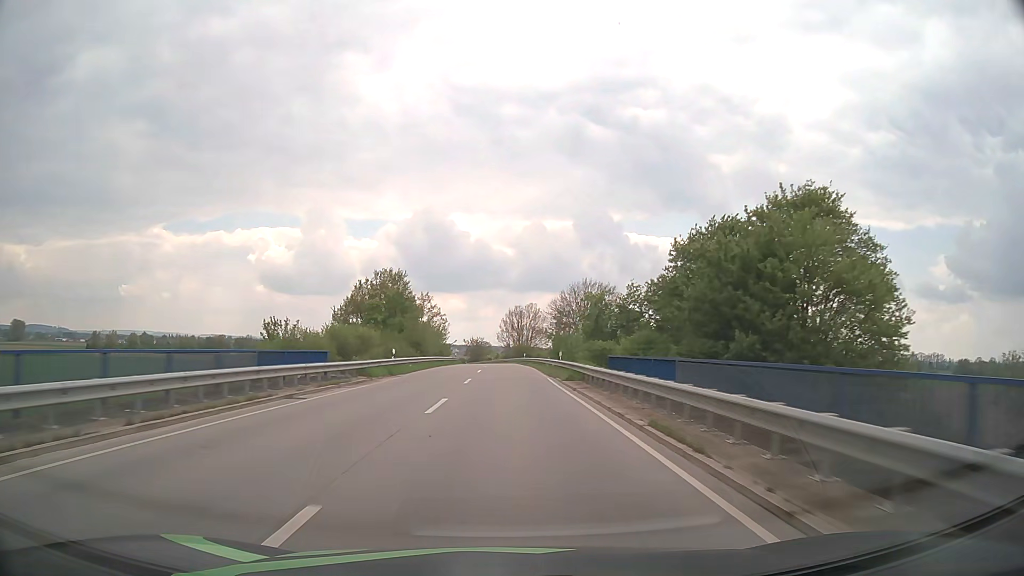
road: secondary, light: Day
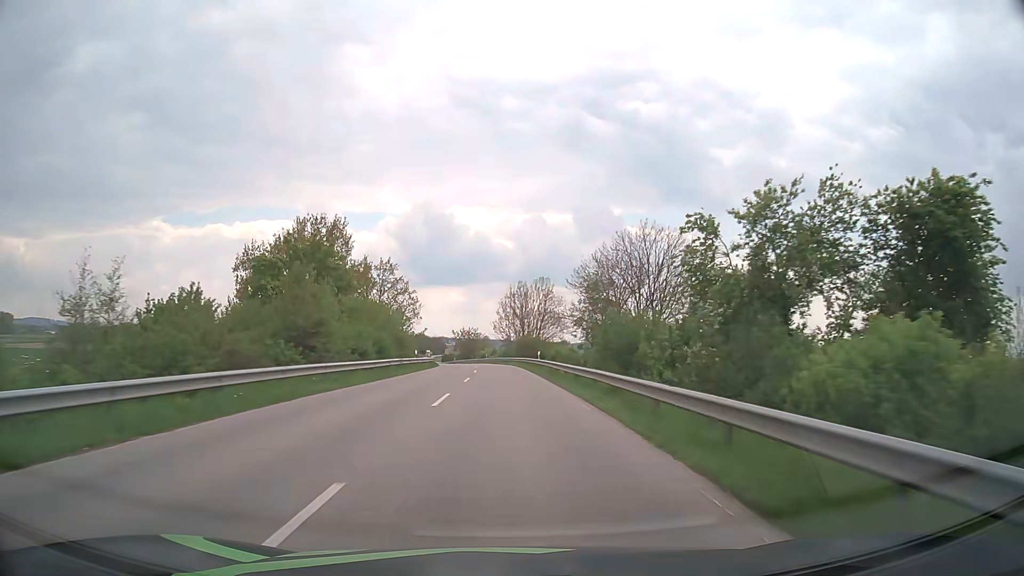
(0.0, +35.1) m; 0°
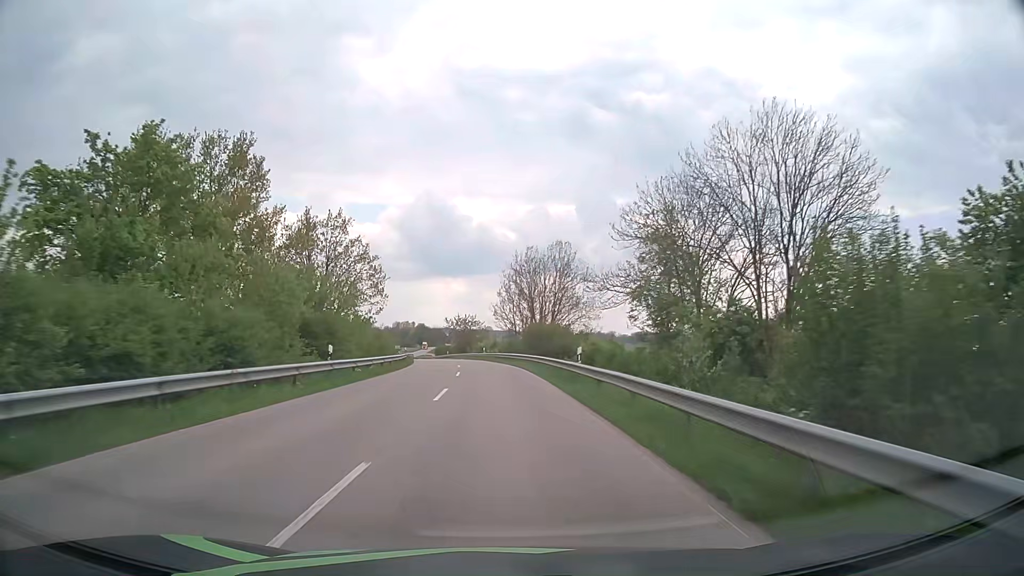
(-0.1, +22.8) m; 0°
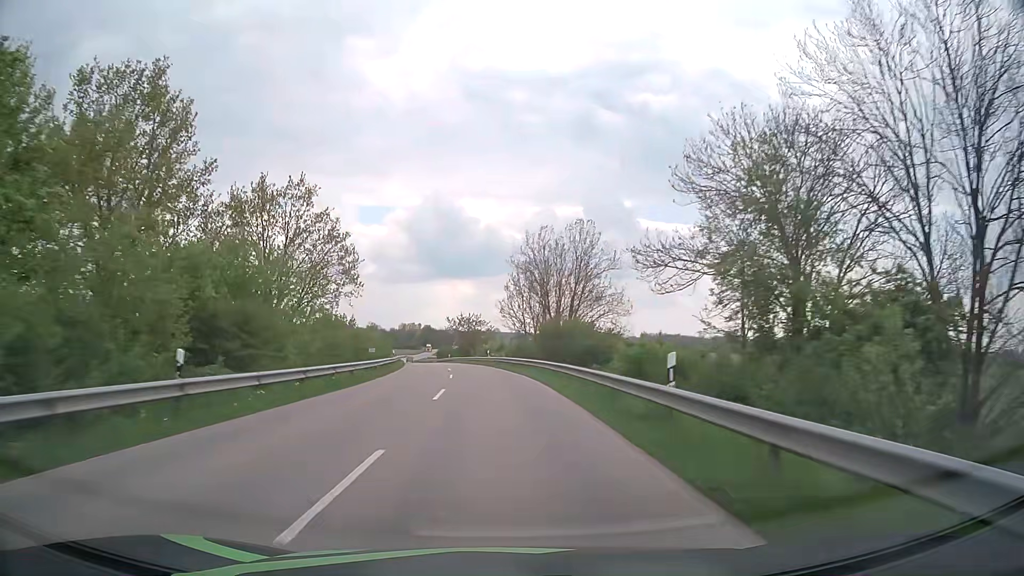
(-0.1, +11.3) m; -1°
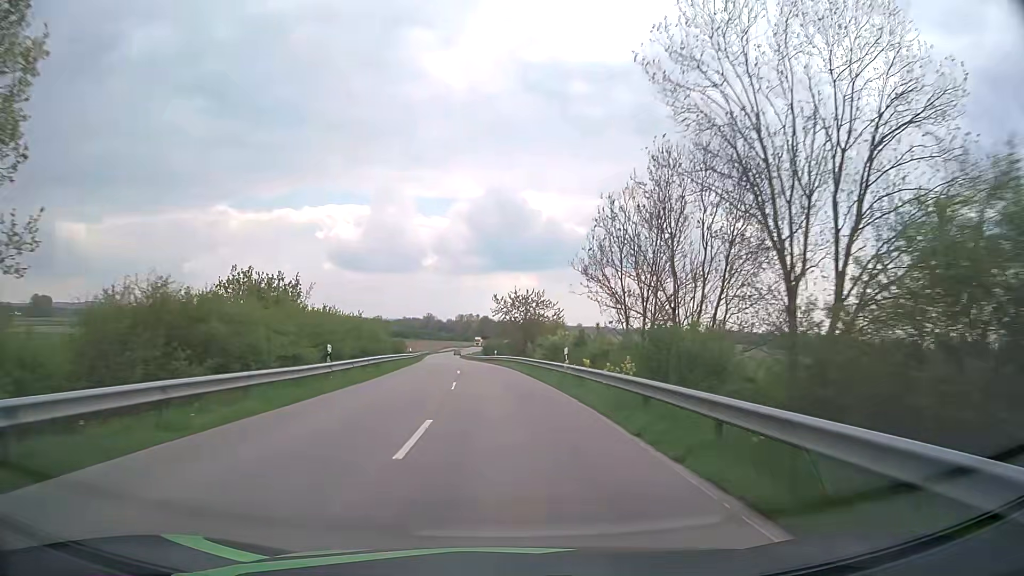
(-1.4, +33.7) m; -5°
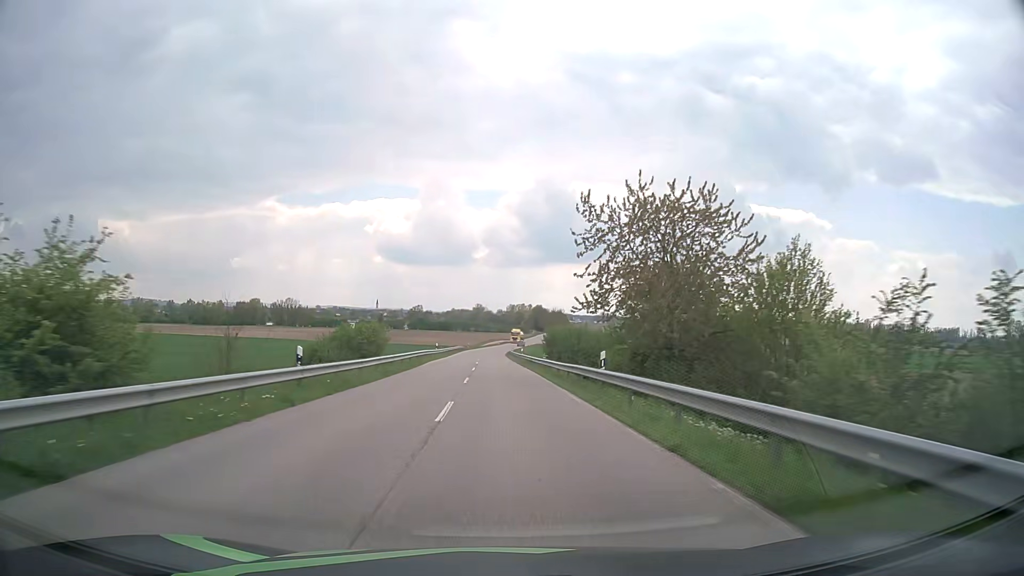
(-2.2, +45.4) m; -4°
